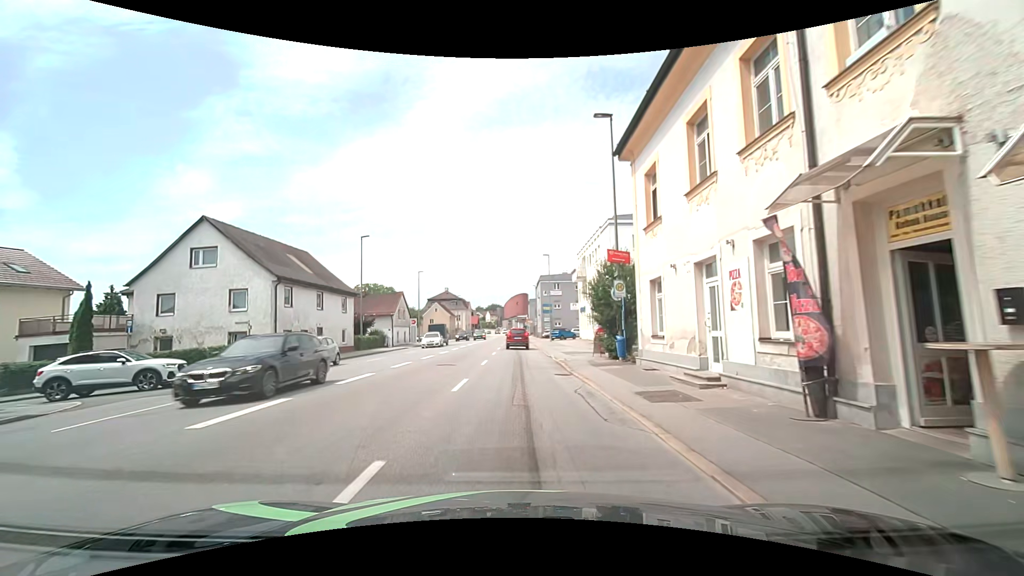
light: Day
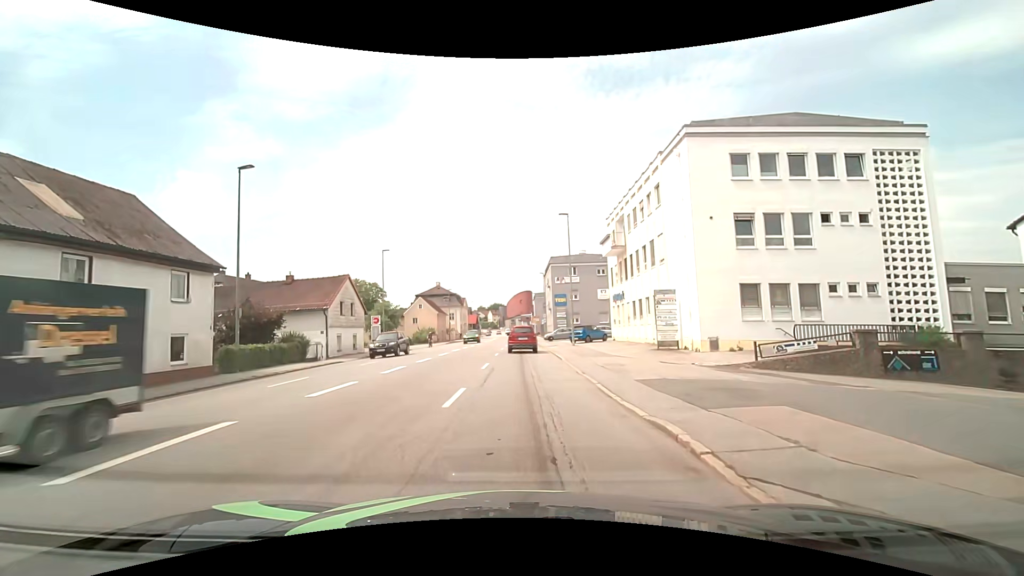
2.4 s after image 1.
(+0.1, +20.2) m; 0°
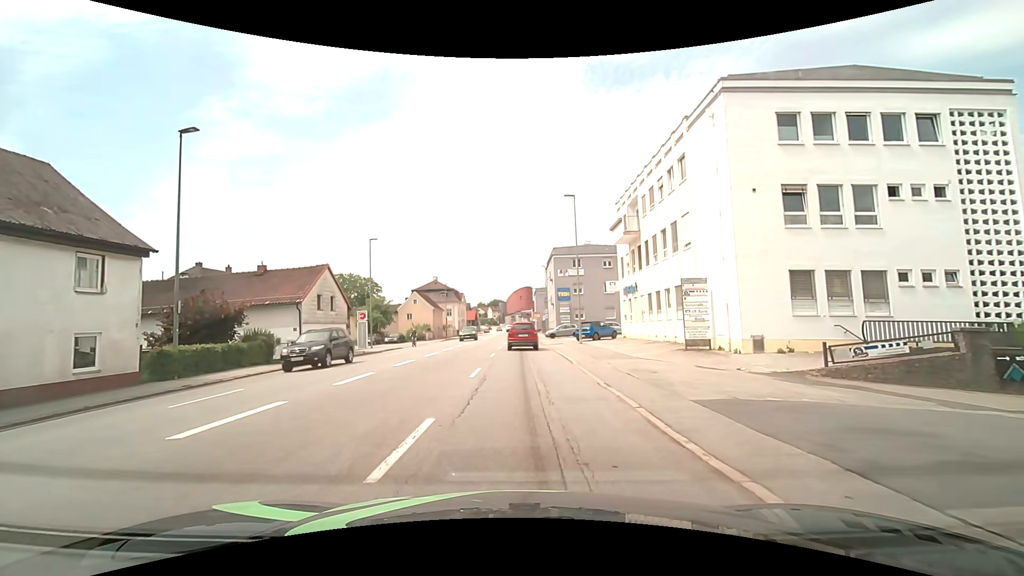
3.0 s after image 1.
(0.0, +4.3) m; 0°
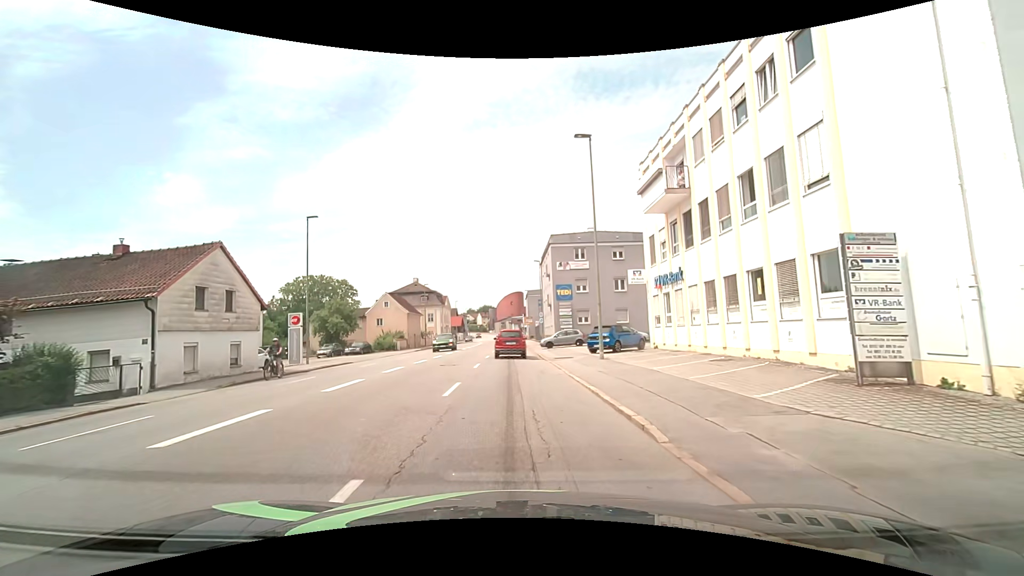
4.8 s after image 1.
(+0.1, +11.9) m; +1°
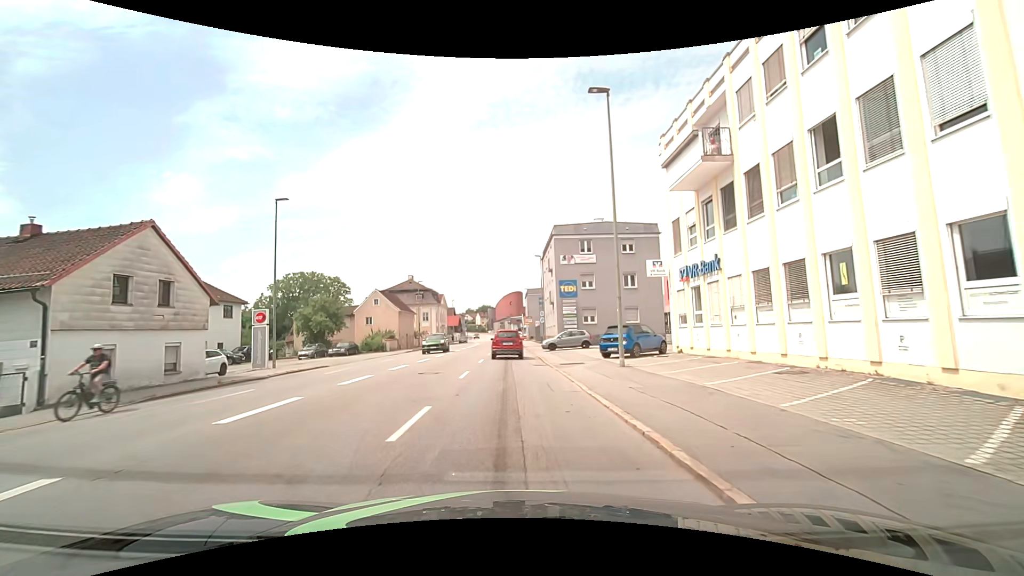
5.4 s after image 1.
(0.0, +4.6) m; 0°
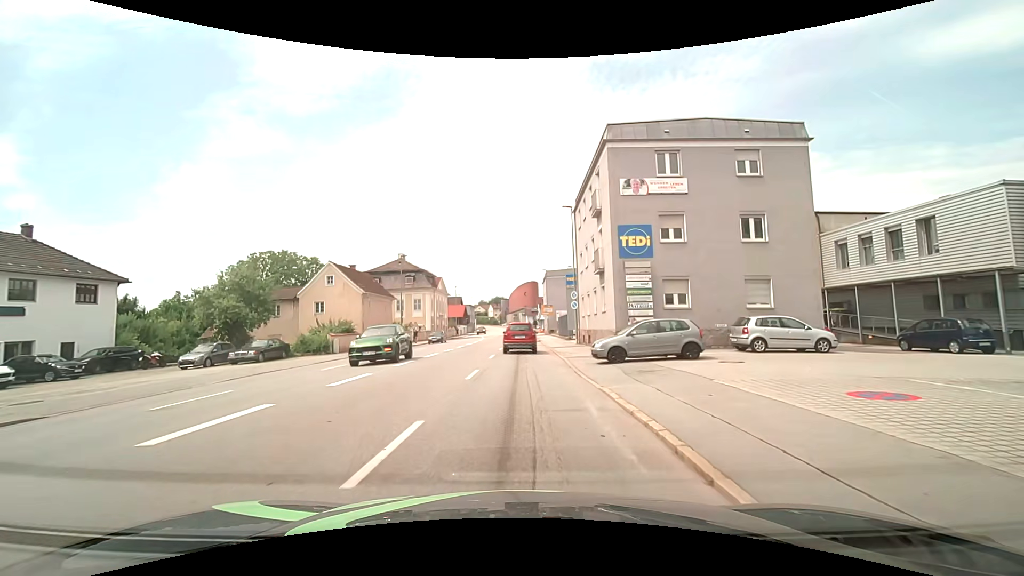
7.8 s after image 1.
(-0.3, +20.3) m; -2°
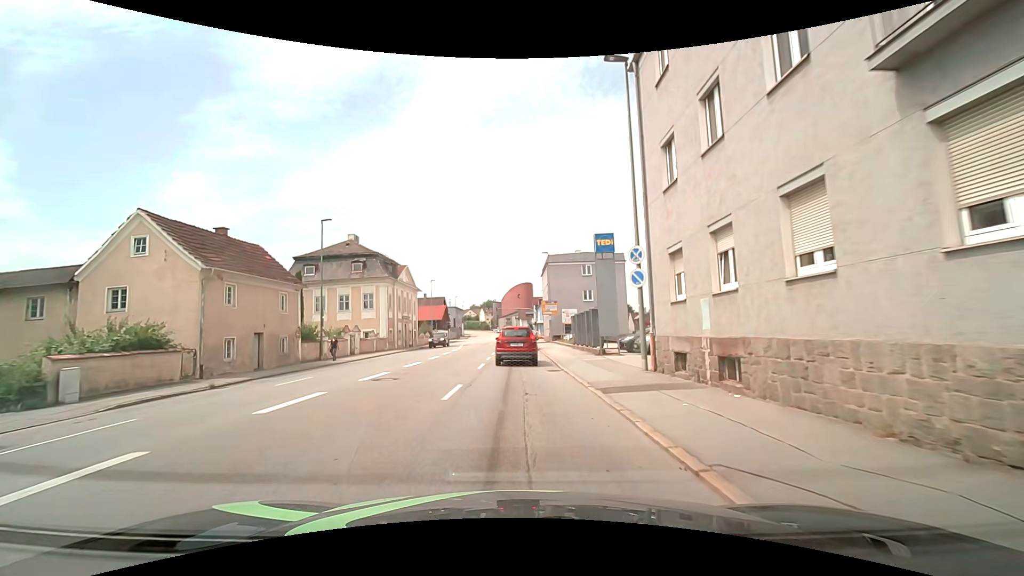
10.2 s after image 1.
(+0.2, +21.2) m; +1°
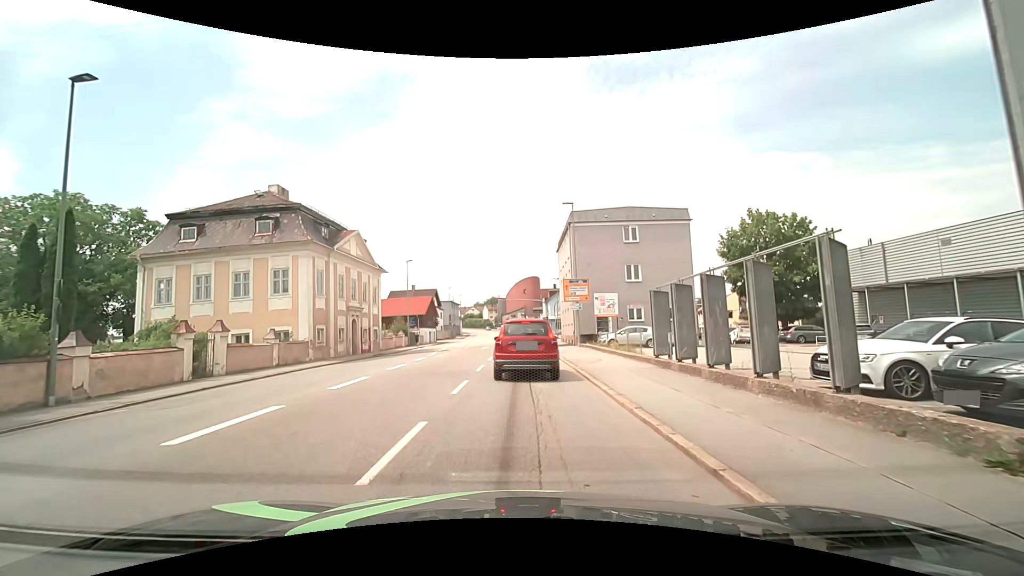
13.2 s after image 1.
(-0.3, +20.2) m; -1°
